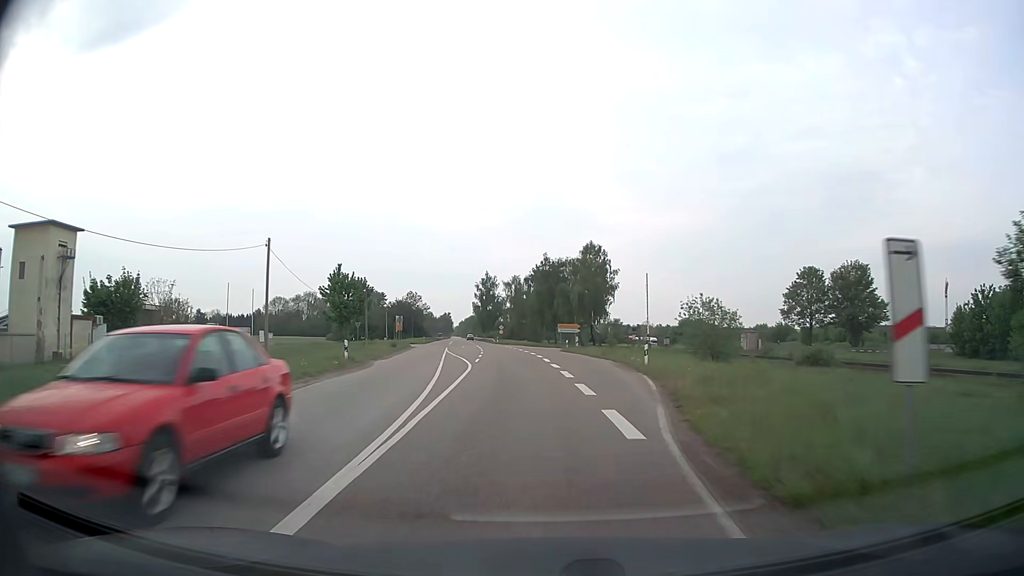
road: secondary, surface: asphalt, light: Day
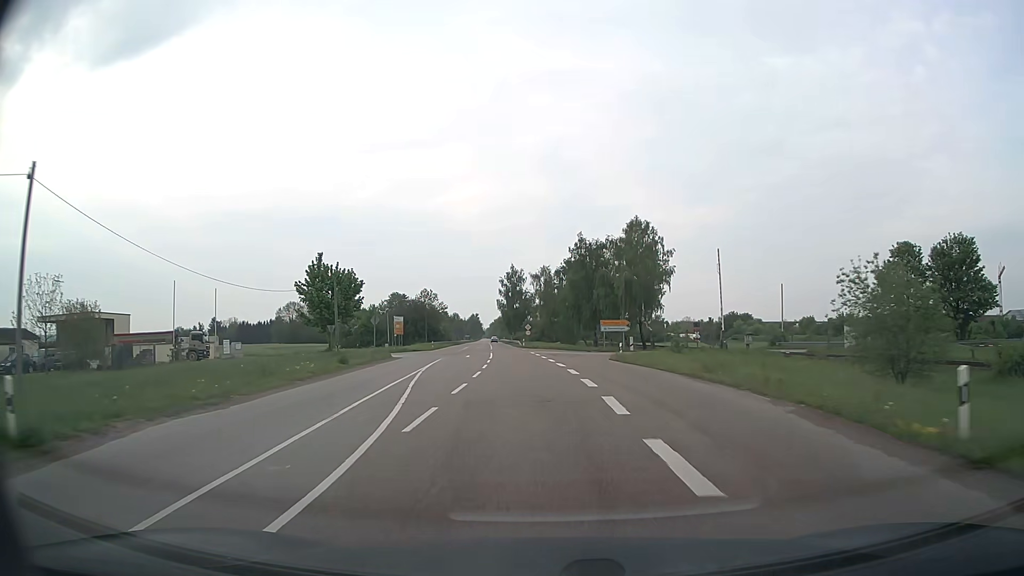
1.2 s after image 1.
(-0.6, +20.3) m; -3°
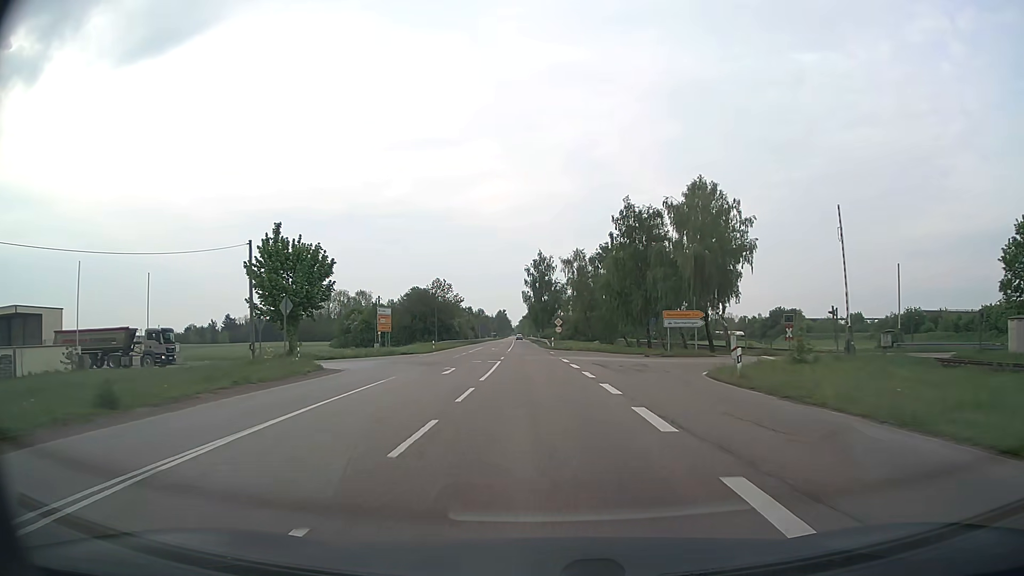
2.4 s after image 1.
(-0.5, +20.1) m; -3°
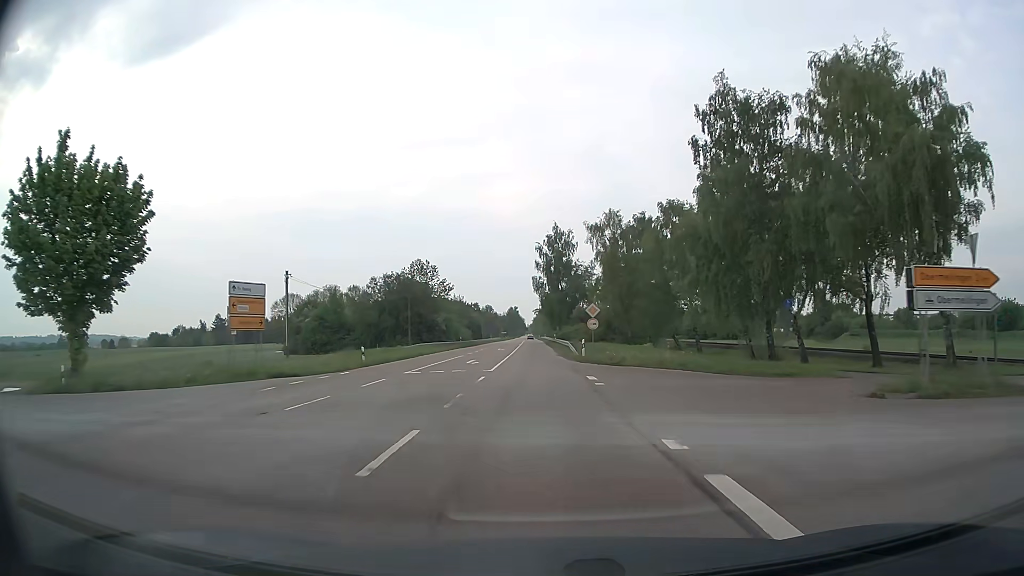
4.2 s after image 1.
(-0.5, +30.2) m; -1°
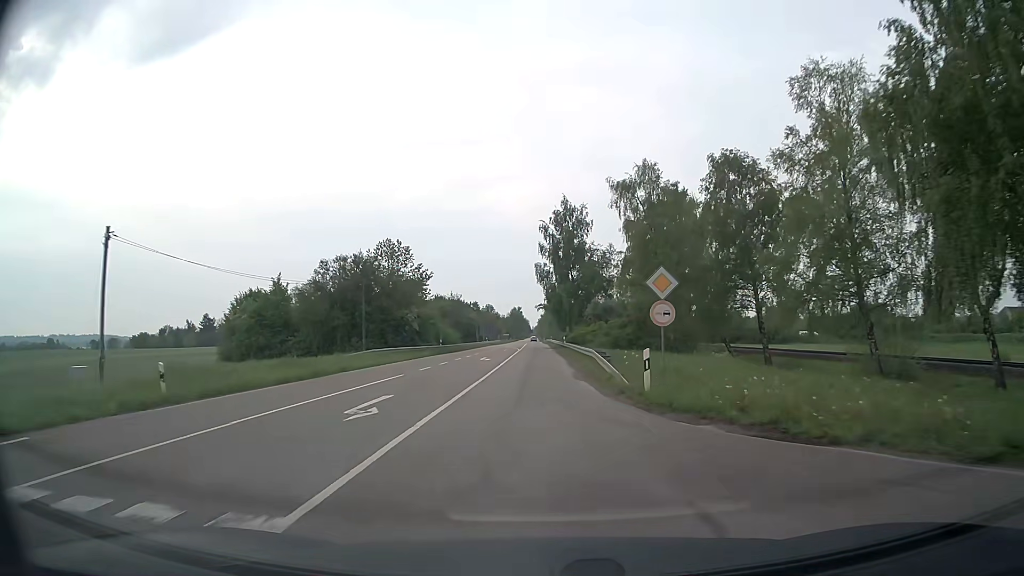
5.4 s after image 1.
(-0.1, +20.2) m; -1°
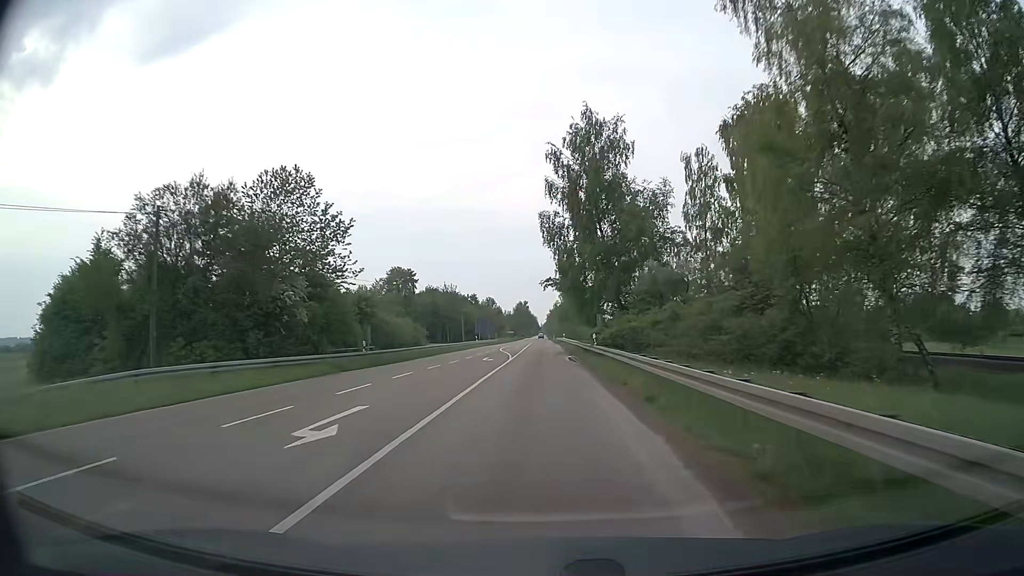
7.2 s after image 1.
(-0.1, +30.4) m; -1°
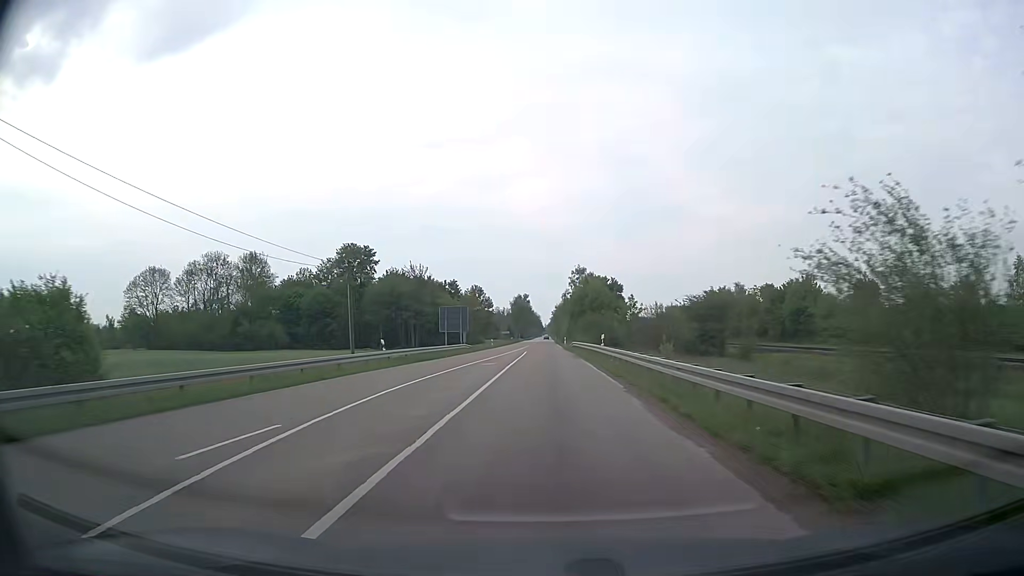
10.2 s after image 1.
(-0.3, +50.9) m; 0°
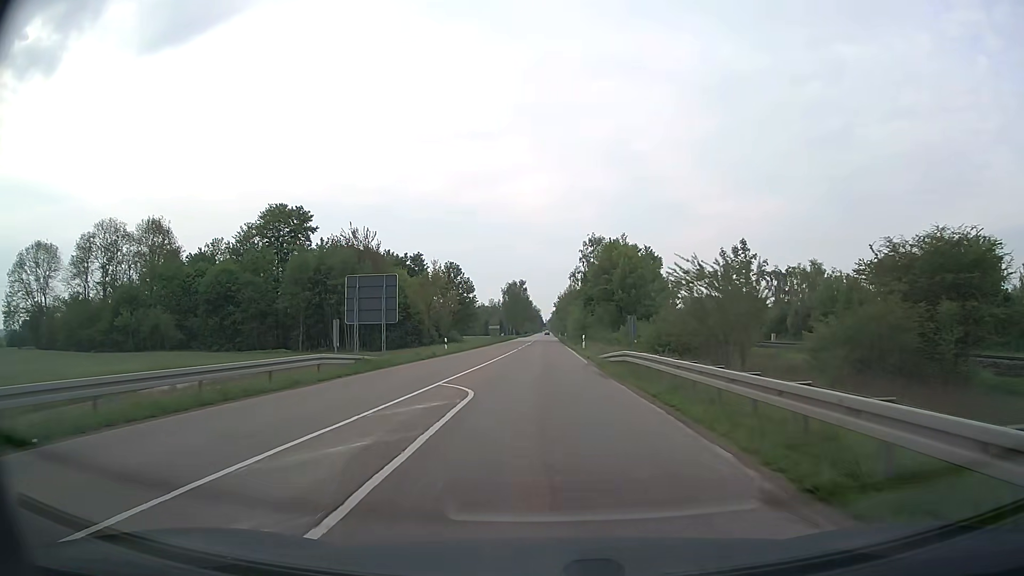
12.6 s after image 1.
(-0.1, +40.7) m; 0°
(0, +10) (0, +20) (0, +30) (0, +40) (0, +50) (0, +60) (0, +70) (0, +80) (0, +90) (0, +100) m
